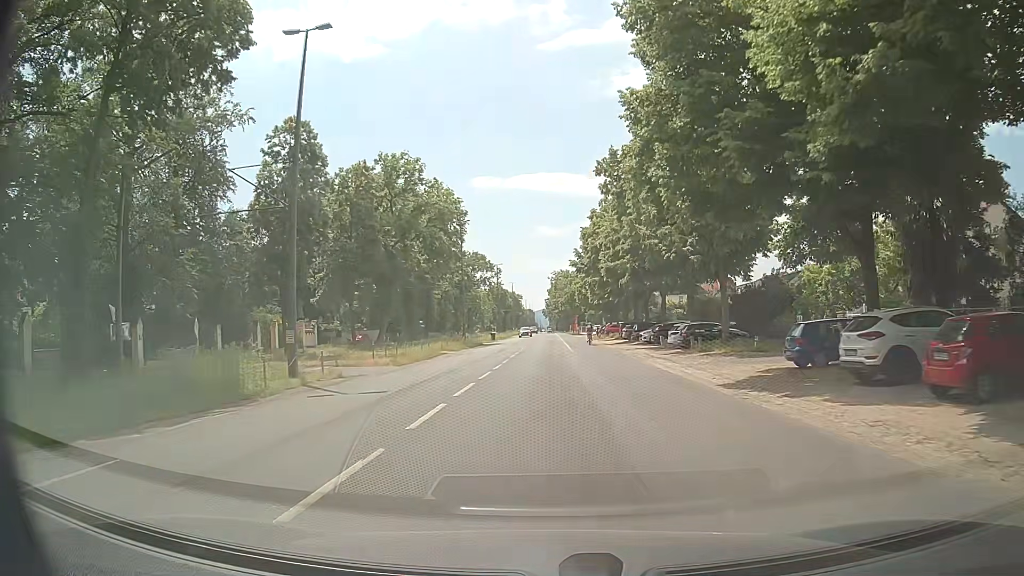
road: tertiary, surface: asphalt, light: Day
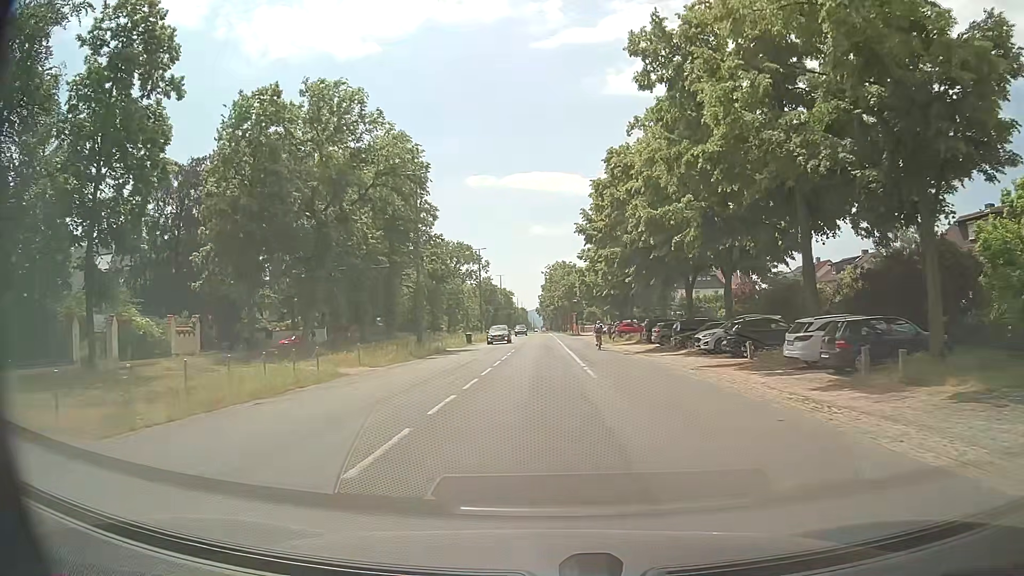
(-0.1, +21.2) m; 0°
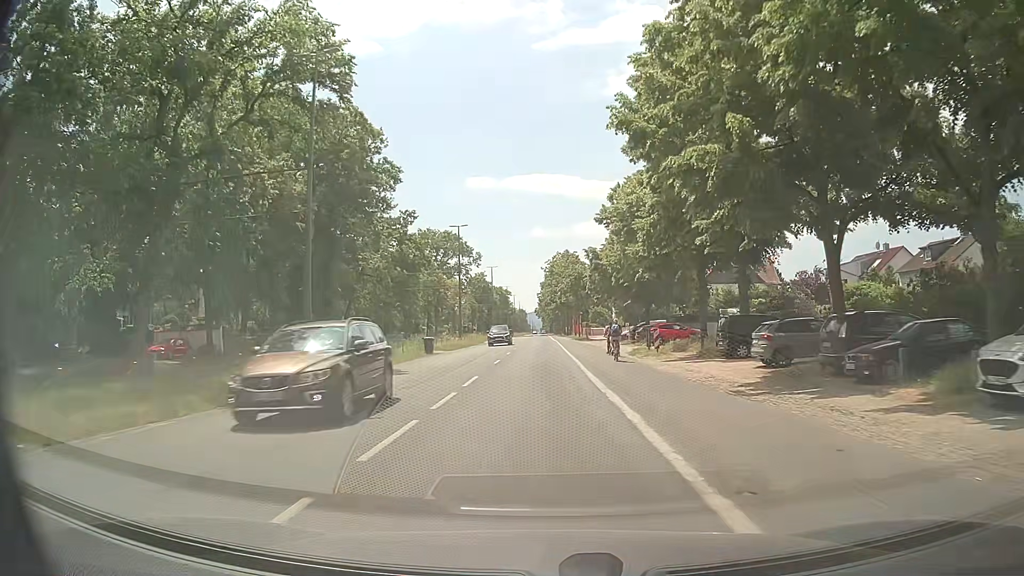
(+0.1, +22.0) m; -1°
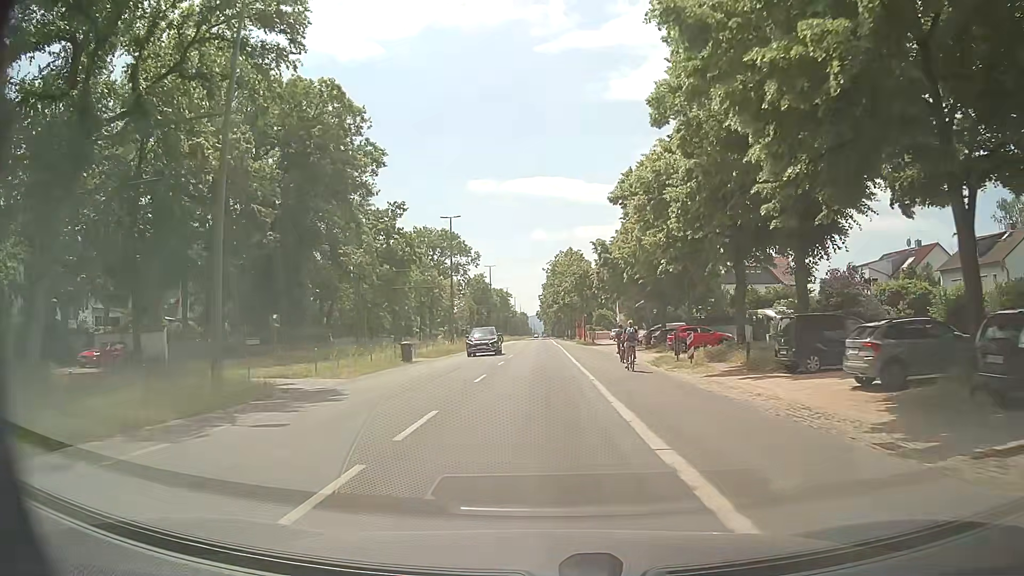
(+0.2, +7.4) m; +1°
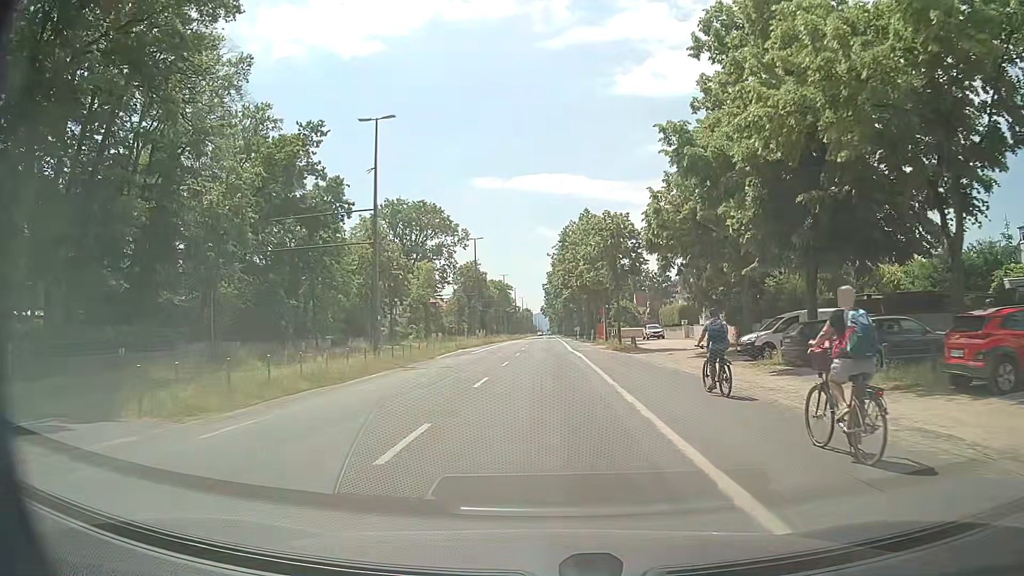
(-0.2, +29.7) m; 0°
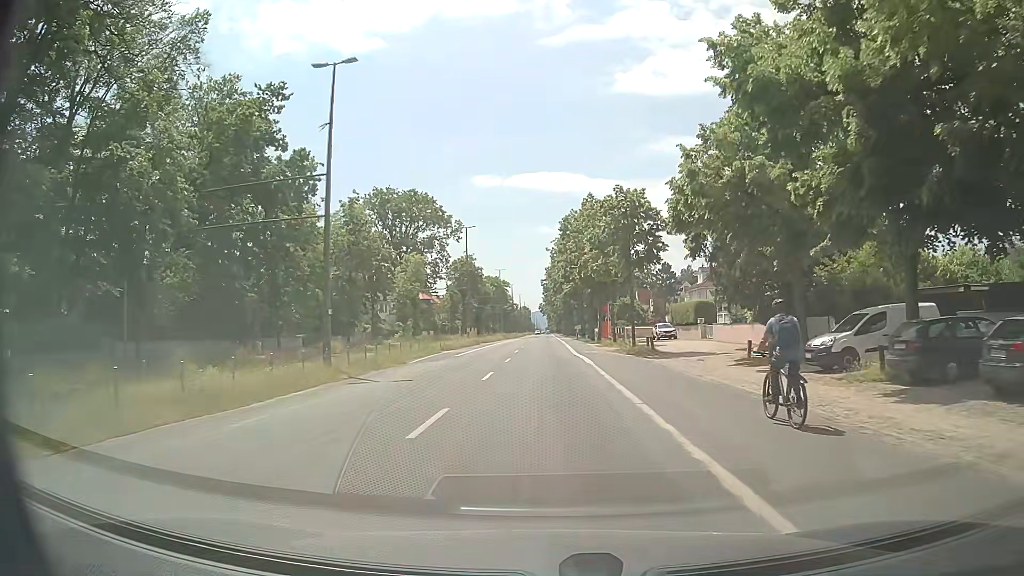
(-0.1, +7.4) m; 0°
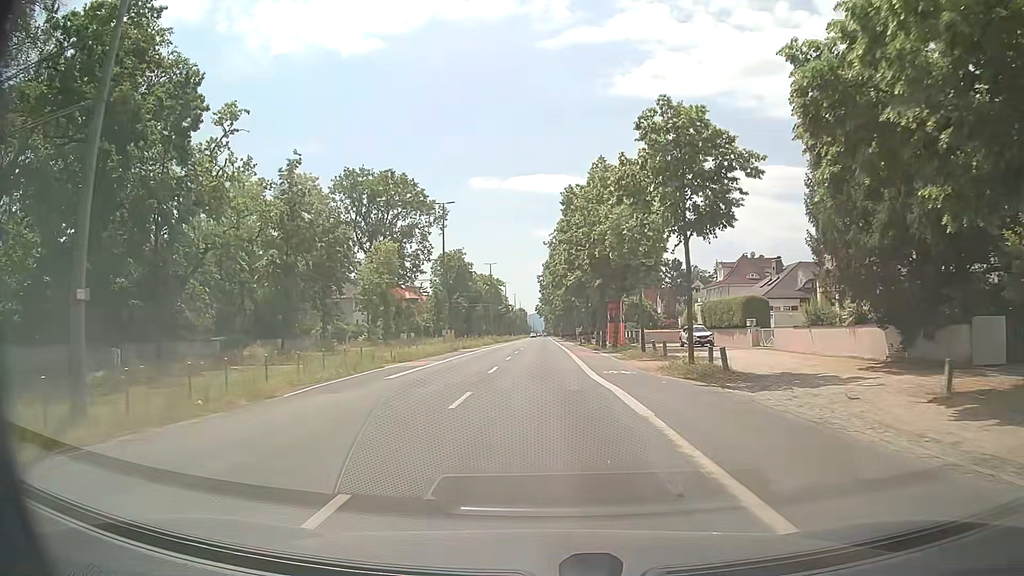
(-0.2, +14.7) m; 0°
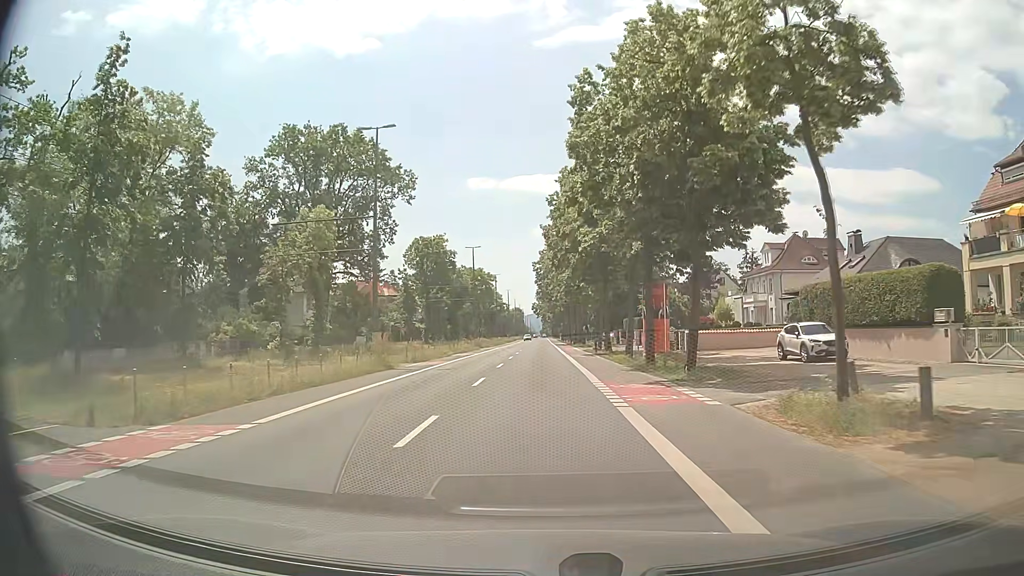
(0.0, +22.0) m; 0°
(0, +10) (0, +20) (0, +30) (0, +40) (0, +50) (0, +60) (+1, +70) (+1, +80) (+1, +90) (+1, +100) m
